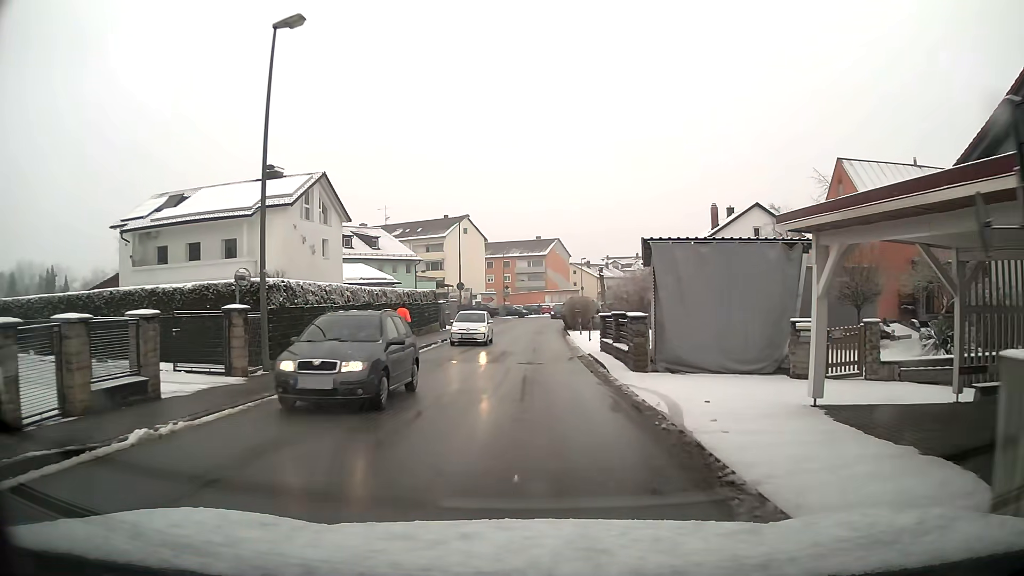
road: unclassified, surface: asphalt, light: Day
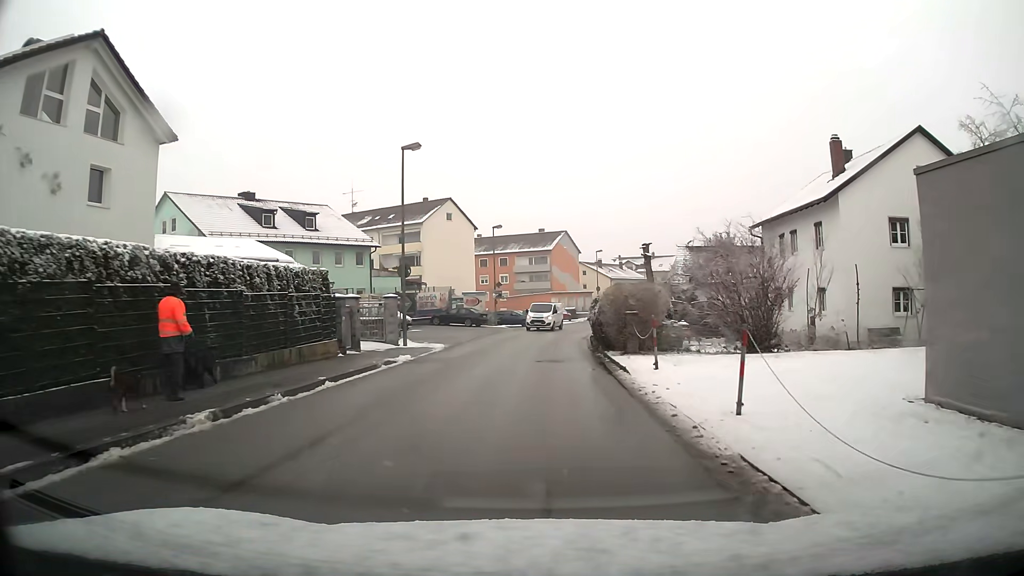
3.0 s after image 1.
(0.0, +22.3) m; 0°
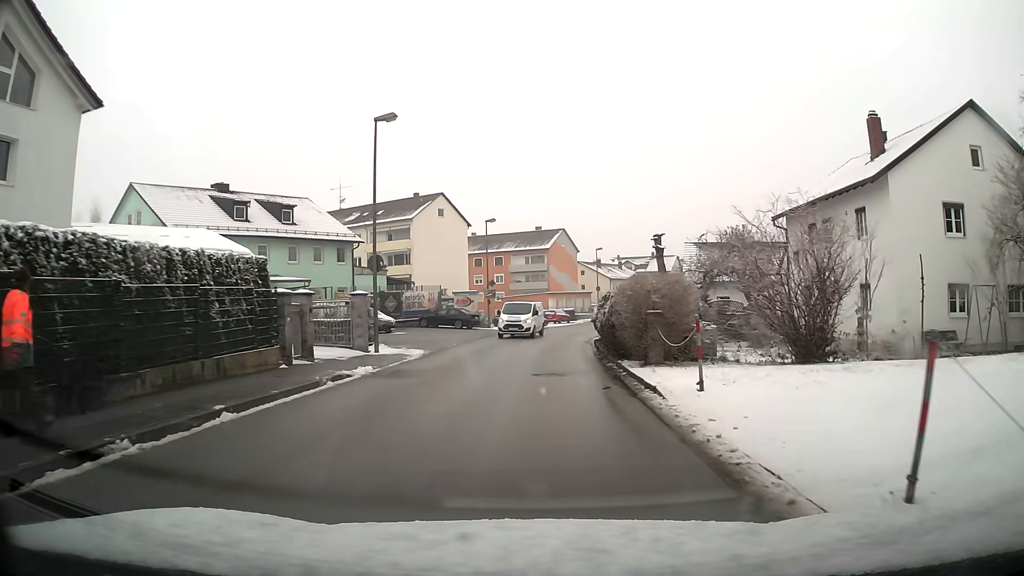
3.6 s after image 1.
(0.0, +4.4) m; 0°
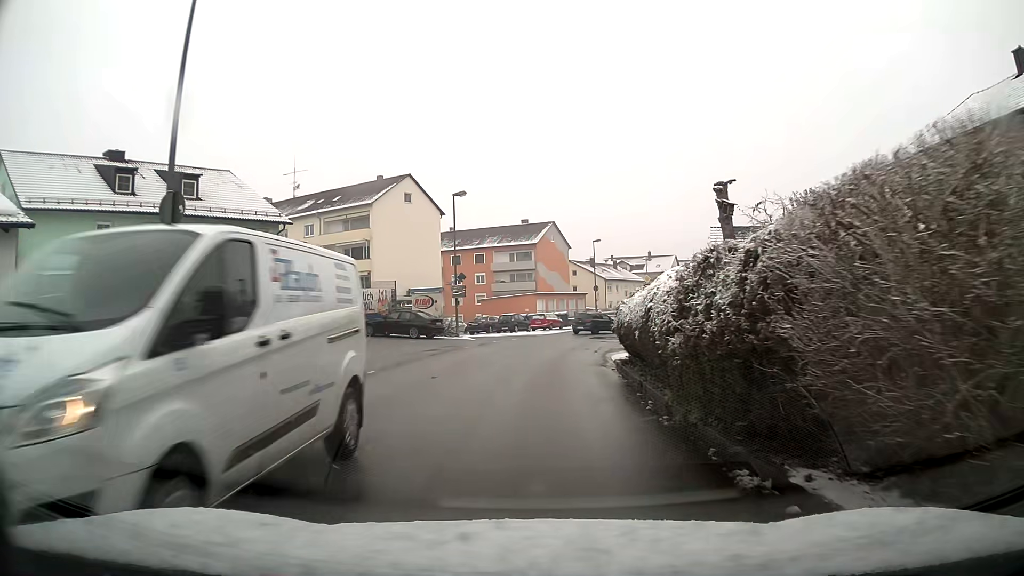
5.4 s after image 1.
(+0.1, +12.9) m; +1°
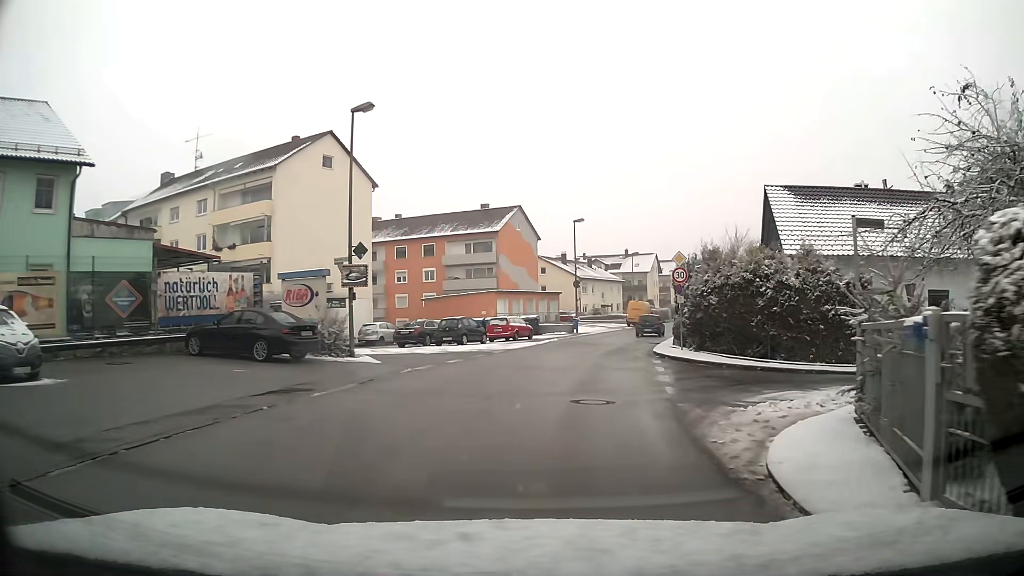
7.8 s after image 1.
(+0.3, +16.8) m; +4°
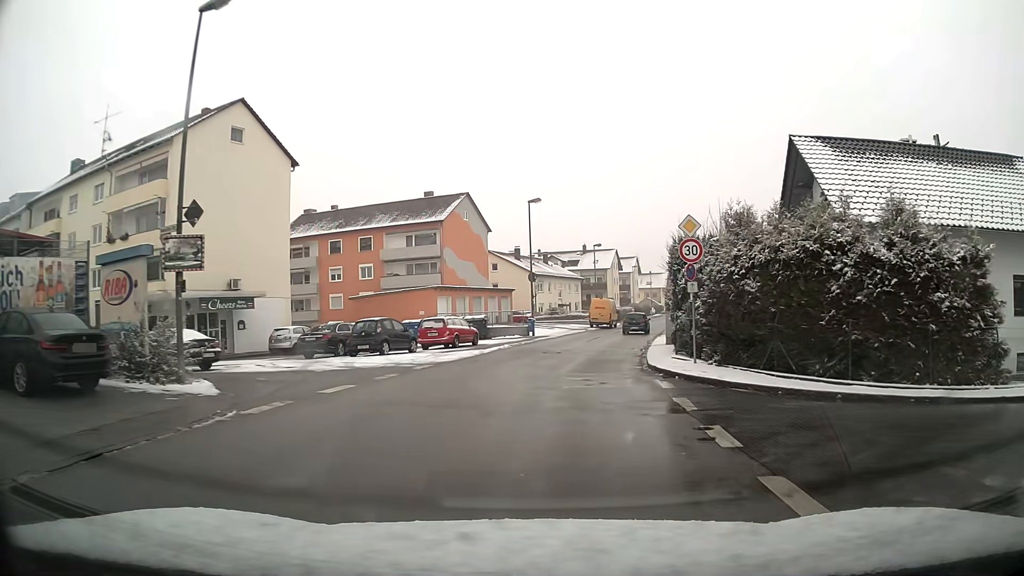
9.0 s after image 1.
(+0.3, +8.5) m; +4°
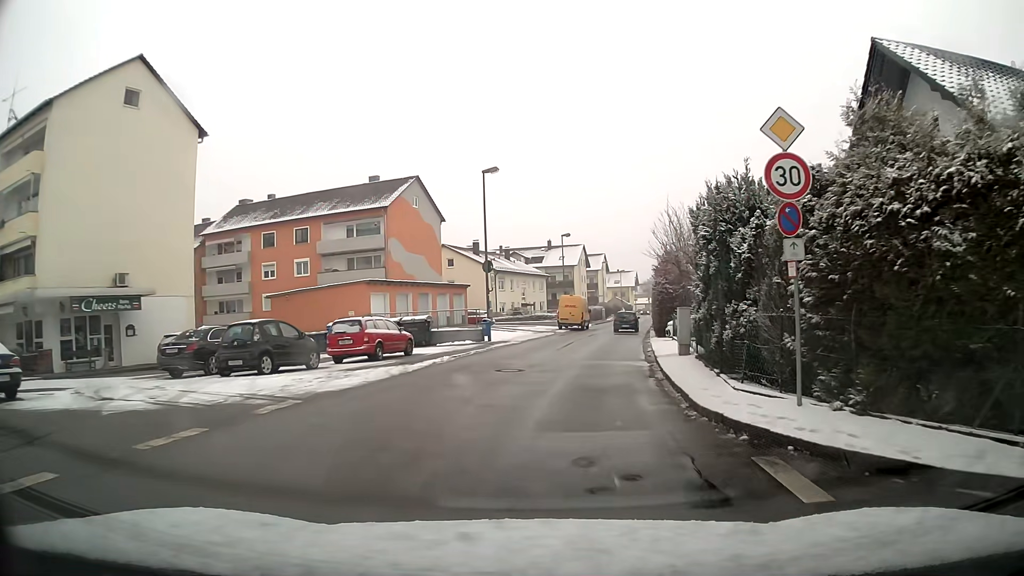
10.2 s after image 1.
(+0.2, +8.7) m; +3°
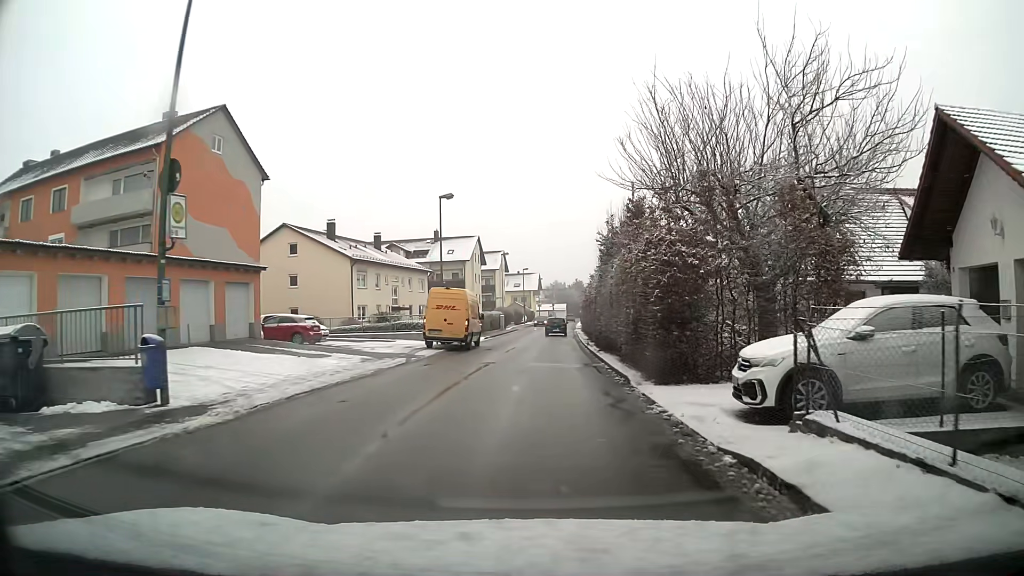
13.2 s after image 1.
(+1.8, +22.3) m; +8°
(0, +10) (0, +20) (+1, +30) (+1, +40) (+1, +50) (+2, +60) (+2, +70) (+3, +80) (+3, +90) (+4, +100) m
